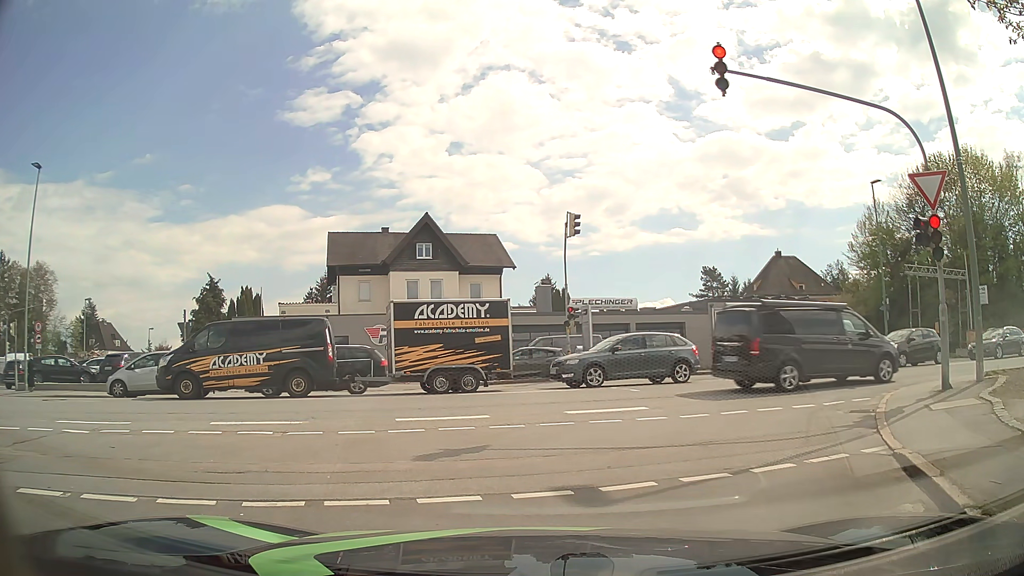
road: residential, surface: asphalt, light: Day
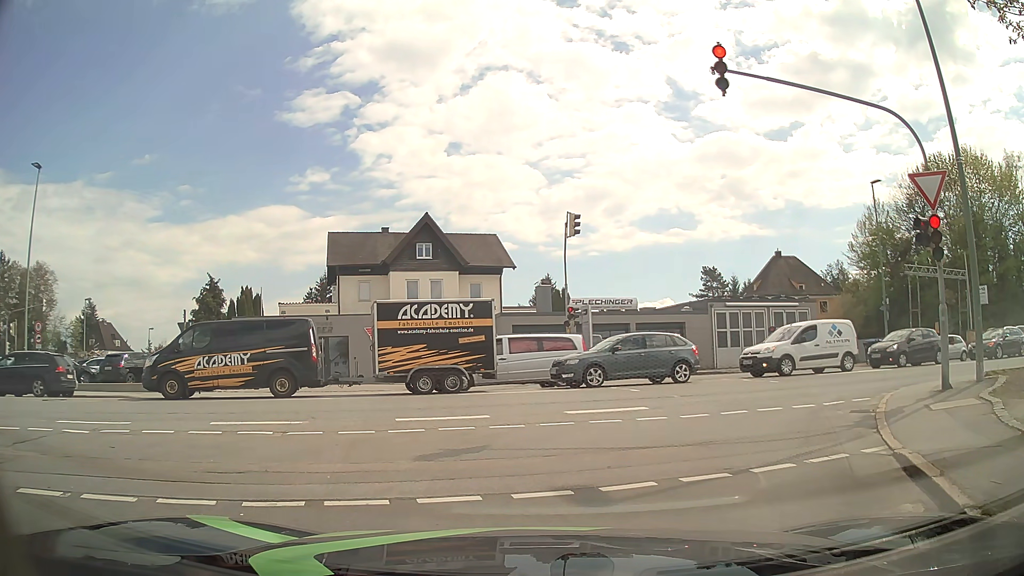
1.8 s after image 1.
(0.0, 0.0) m; 0°
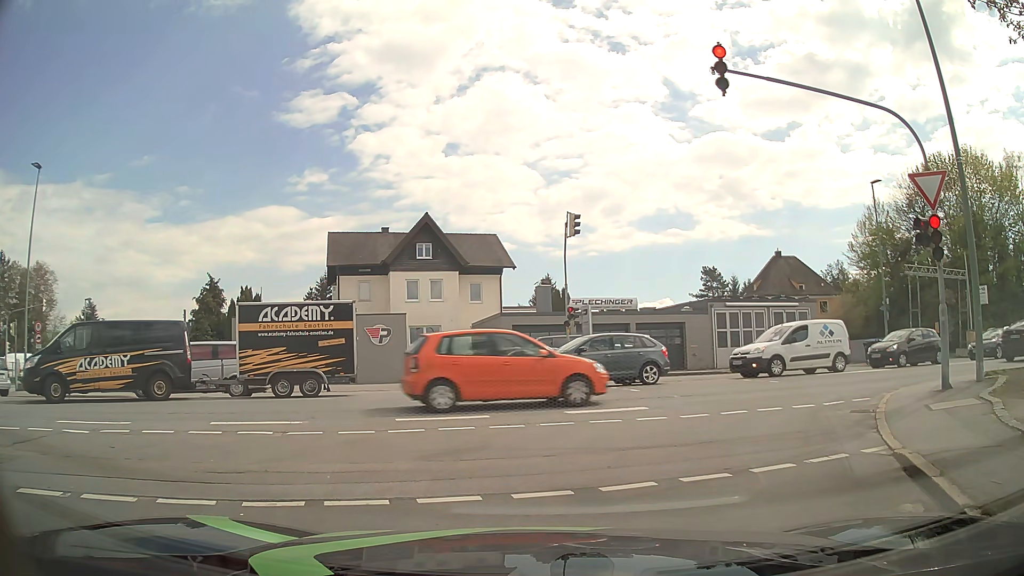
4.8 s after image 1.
(0.0, 0.0) m; 0°
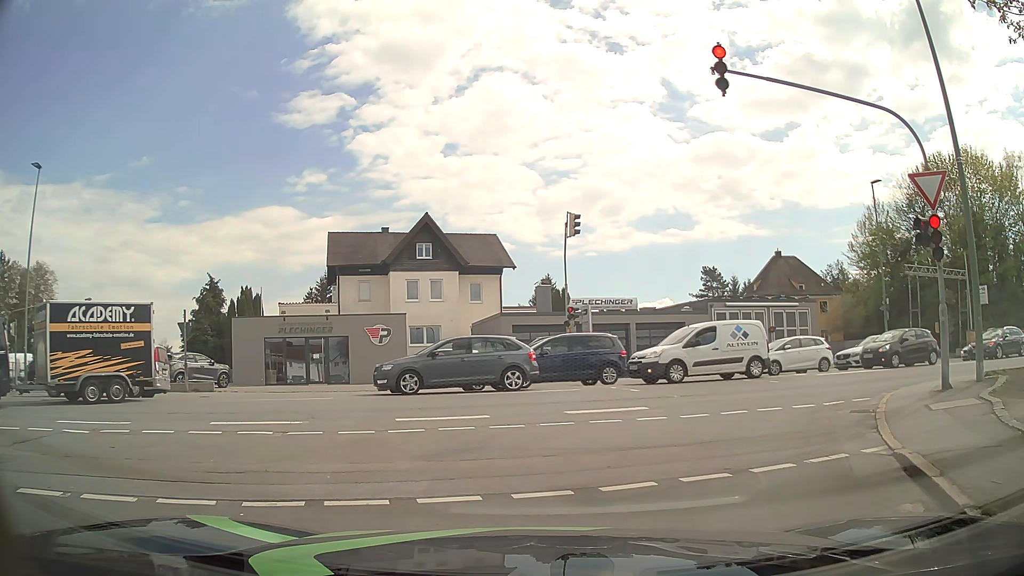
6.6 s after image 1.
(0.0, 0.0) m; 0°
(+2, +10) (+9, +17) (+18, +20) (+28, +22) (+38, +24) (+48, +27) (+57, +29) (+67, +31) (+77, +33) (+87, +35) m
